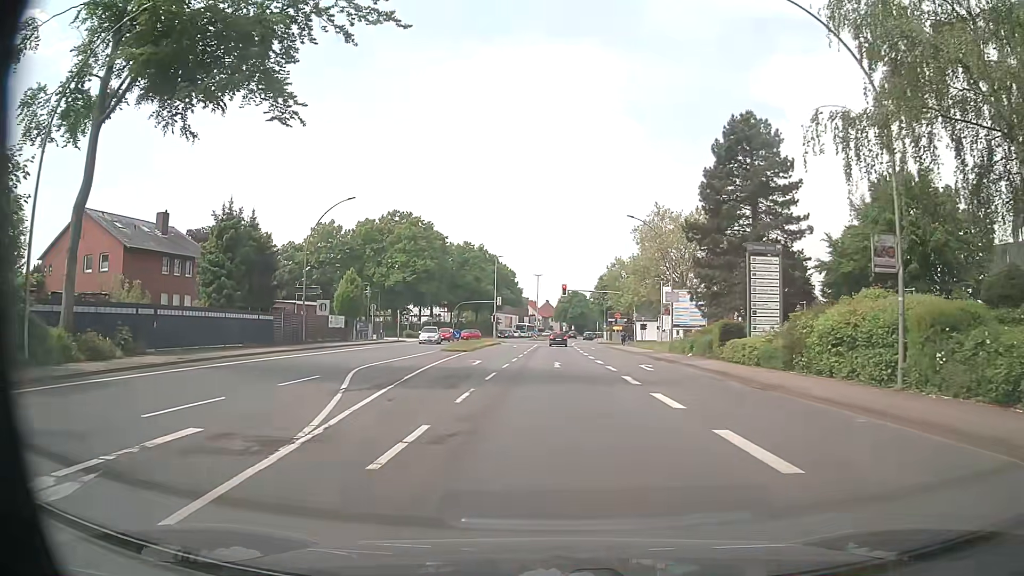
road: primary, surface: asphalt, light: Day
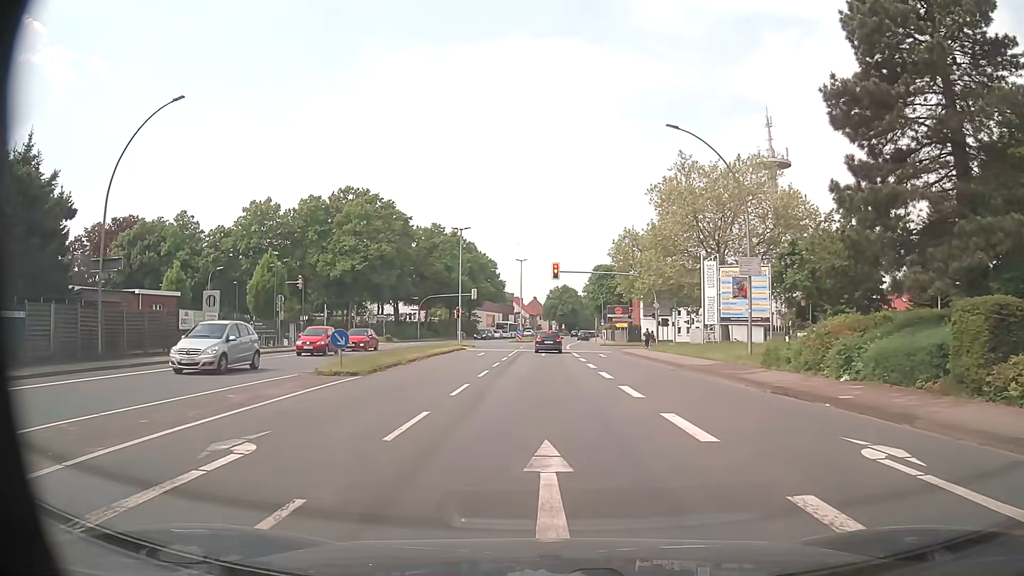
(+0.2, +21.8) m; +1°
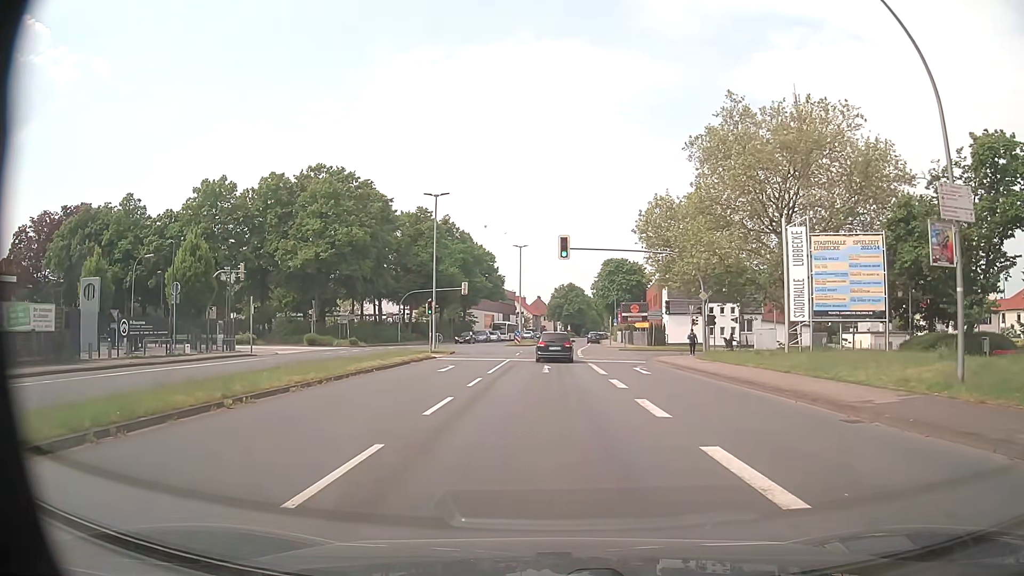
(-0.1, +15.2) m; 0°
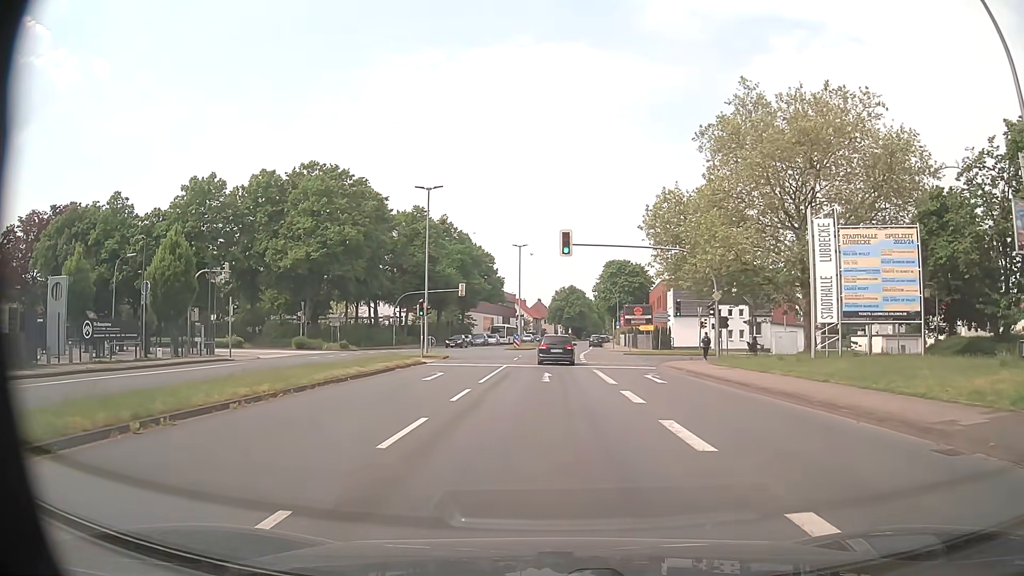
(0.0, +3.1) m; -1°
(0, +10) (0, +20) (0, +30) (0, +40) (0, +50) (+1, +60) (+2, +70) (+2, +80) (+3, +90) (+4, +100) m
